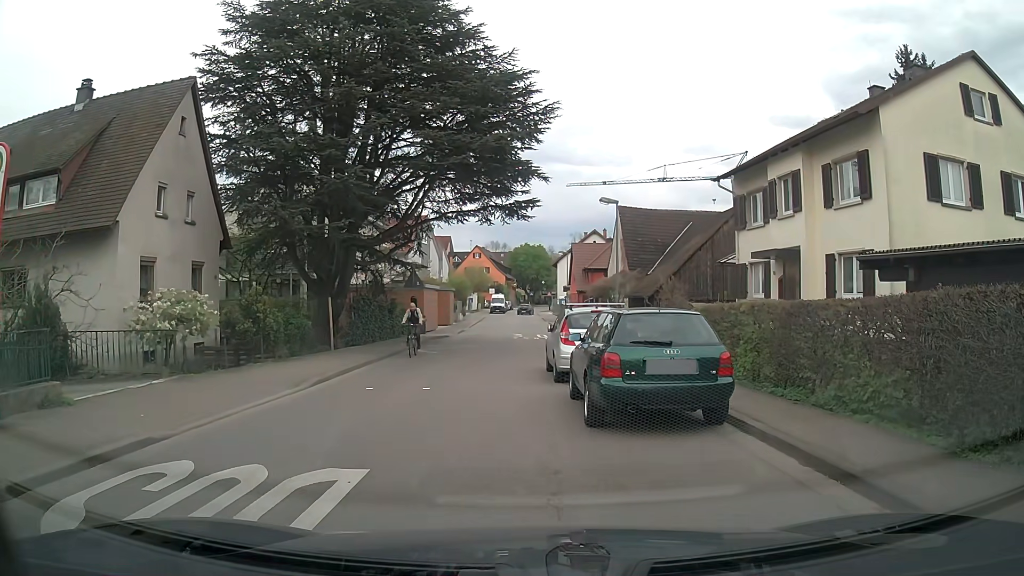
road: tertiary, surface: asphalt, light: Day
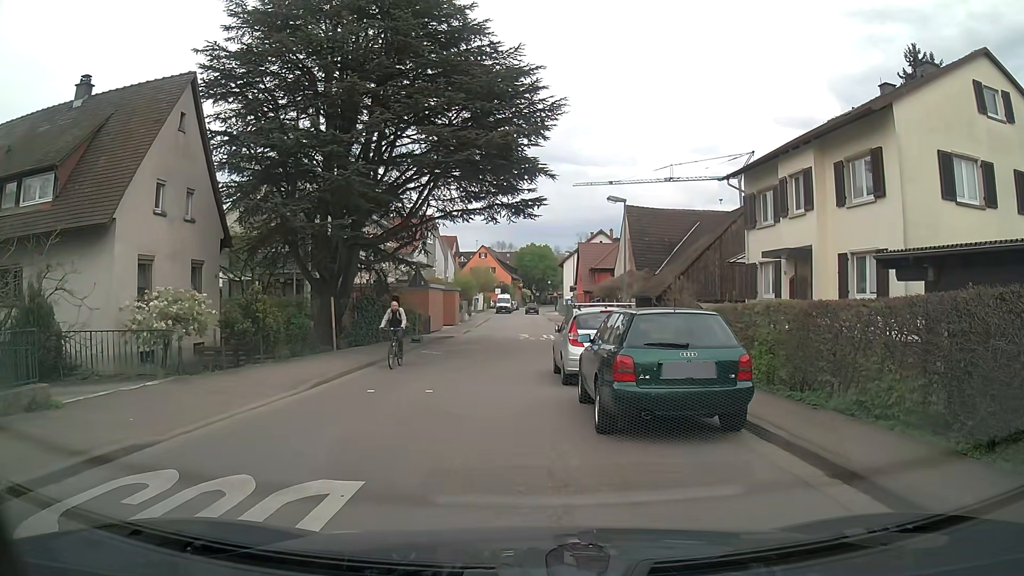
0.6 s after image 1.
(0.0, +0.4) m; 0°
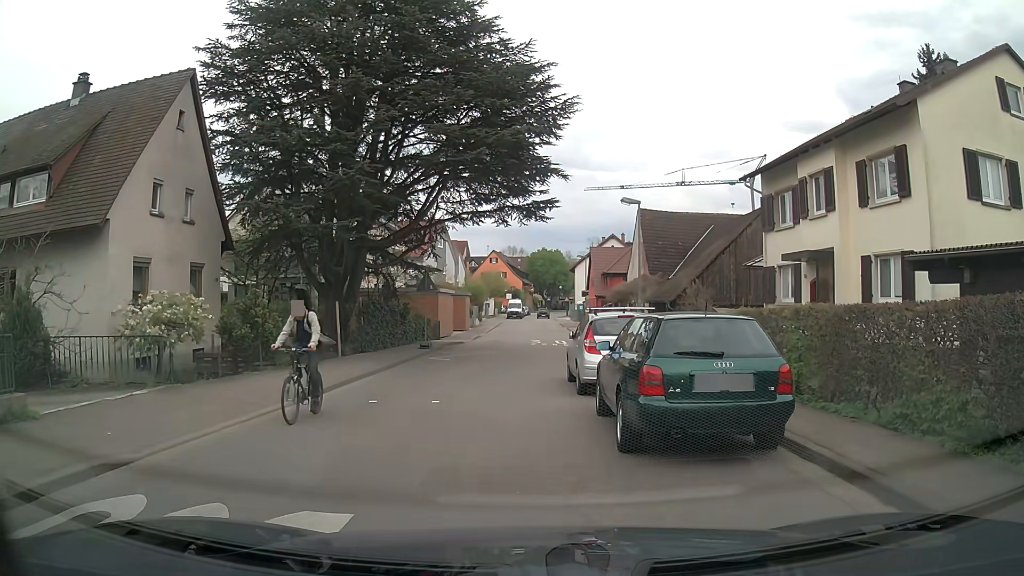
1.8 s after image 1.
(0.0, +0.9) m; 0°
